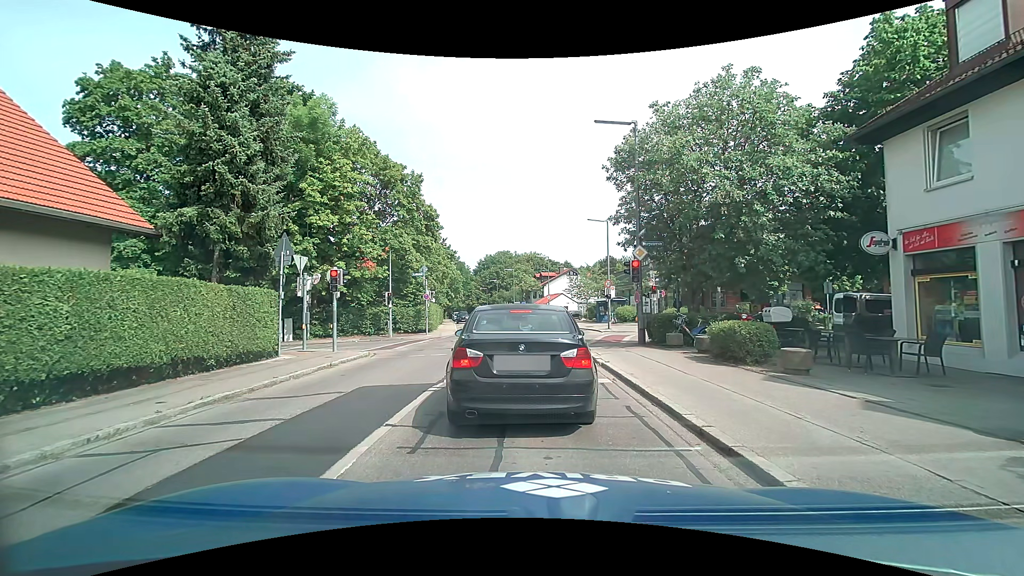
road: tertiary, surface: asphalt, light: Day
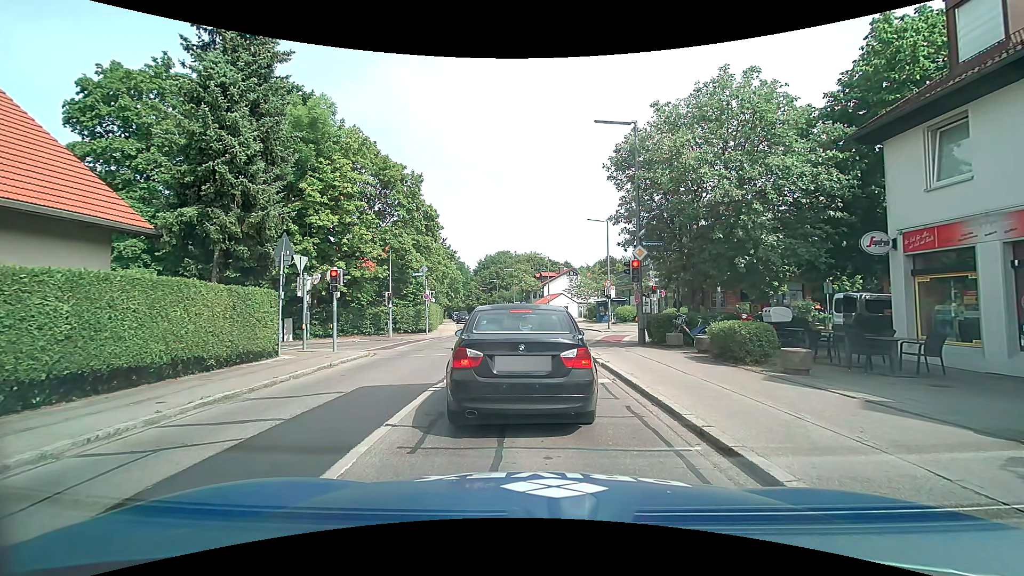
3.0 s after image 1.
(0.0, 0.0) m; 0°
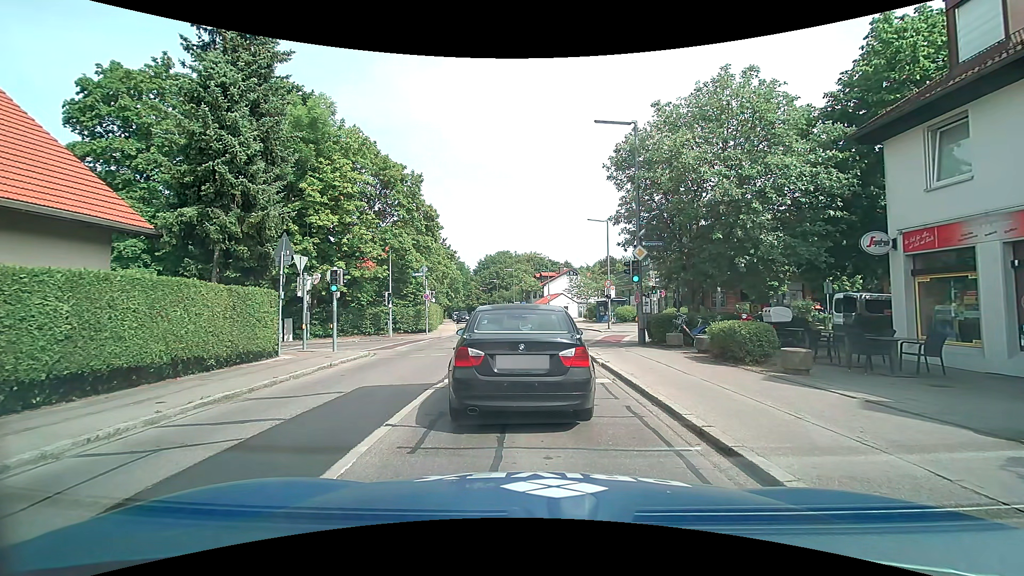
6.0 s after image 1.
(0.0, 0.0) m; 0°
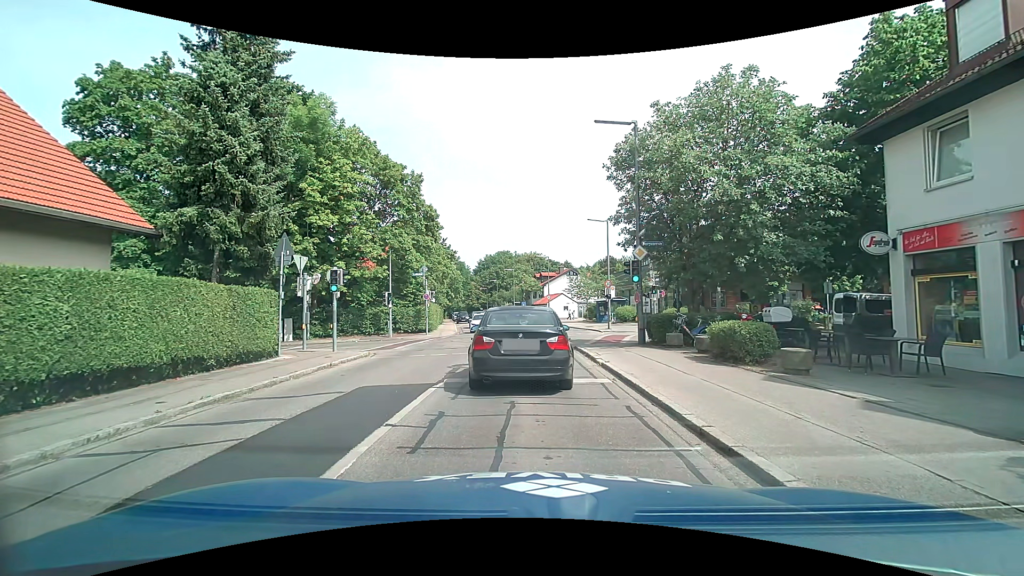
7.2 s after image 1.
(0.0, 0.0) m; 0°
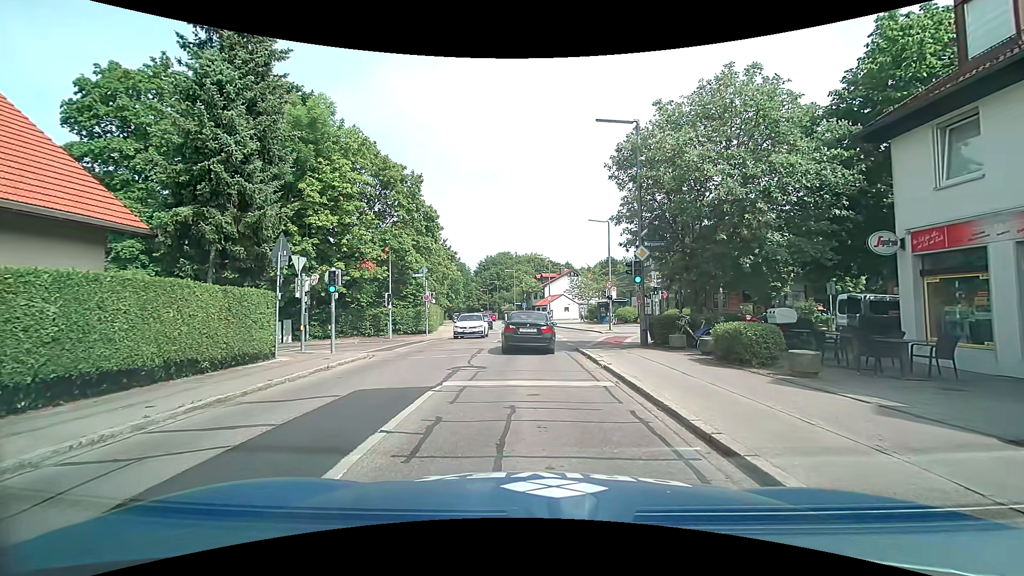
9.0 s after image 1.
(0.0, +0.2) m; 0°
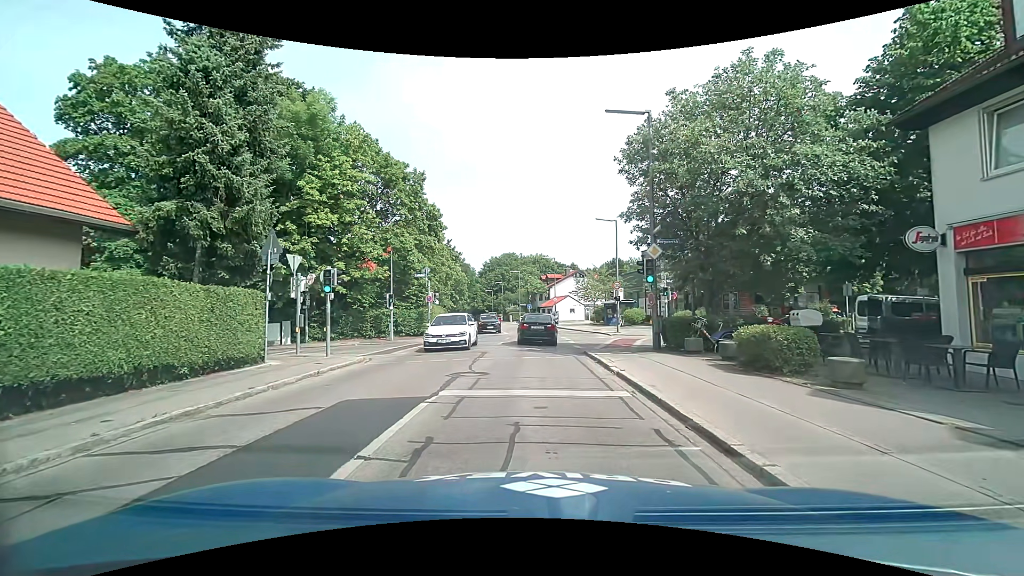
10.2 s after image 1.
(0.0, +1.0) m; 0°
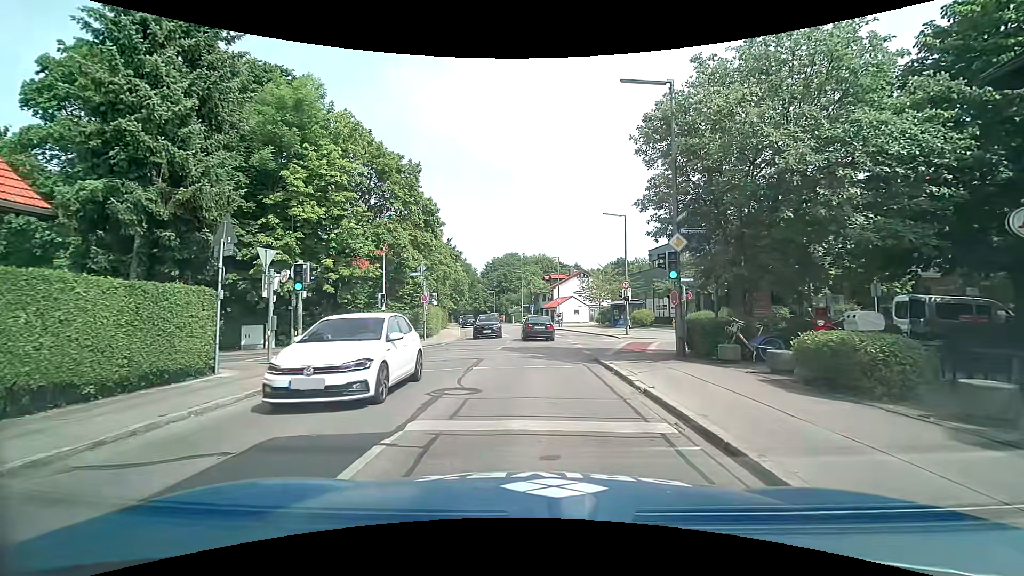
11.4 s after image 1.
(0.0, +2.5) m; +2°
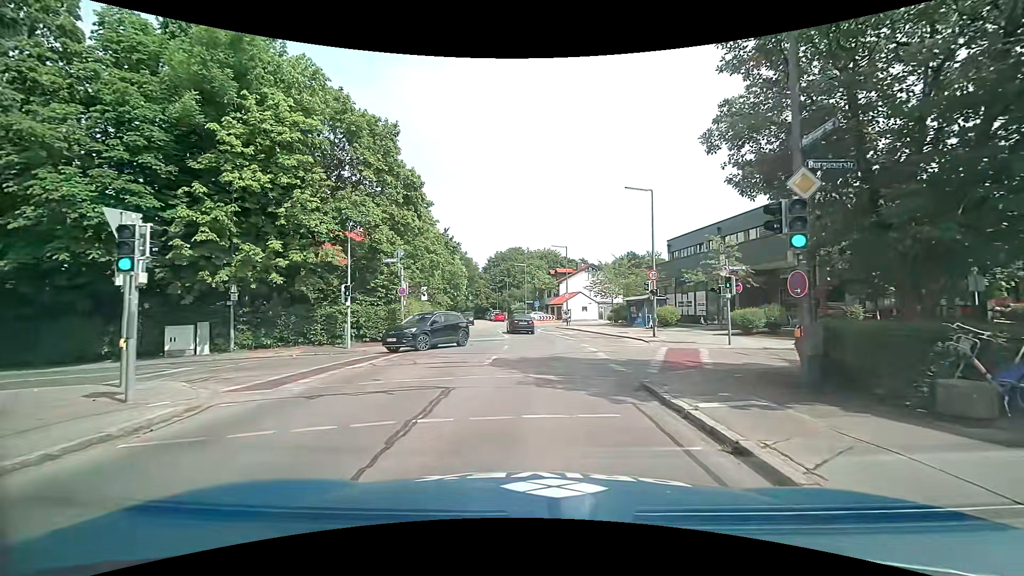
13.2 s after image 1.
(-0.1, +6.6) m; -1°
